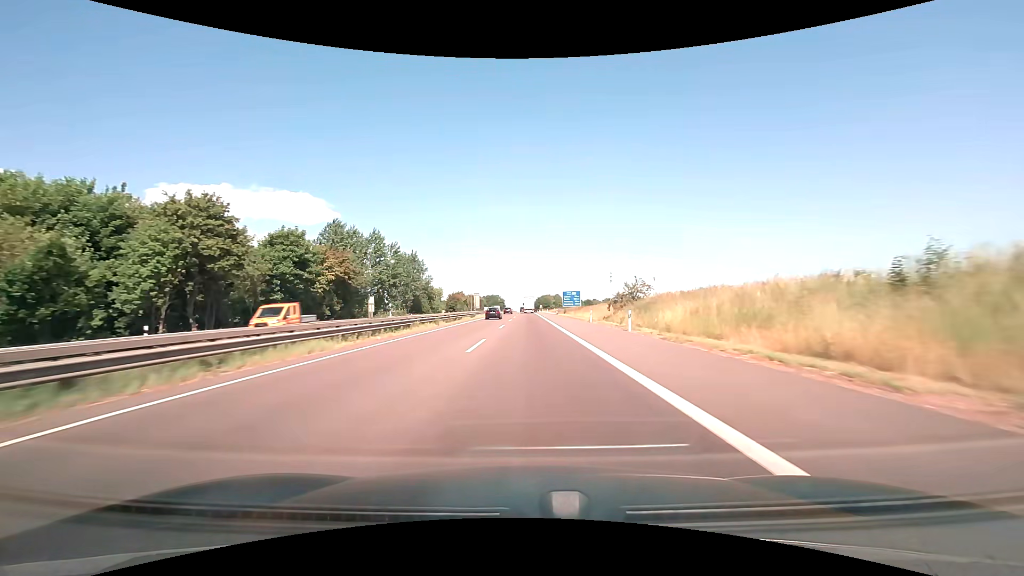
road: motorway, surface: asphalt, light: Day
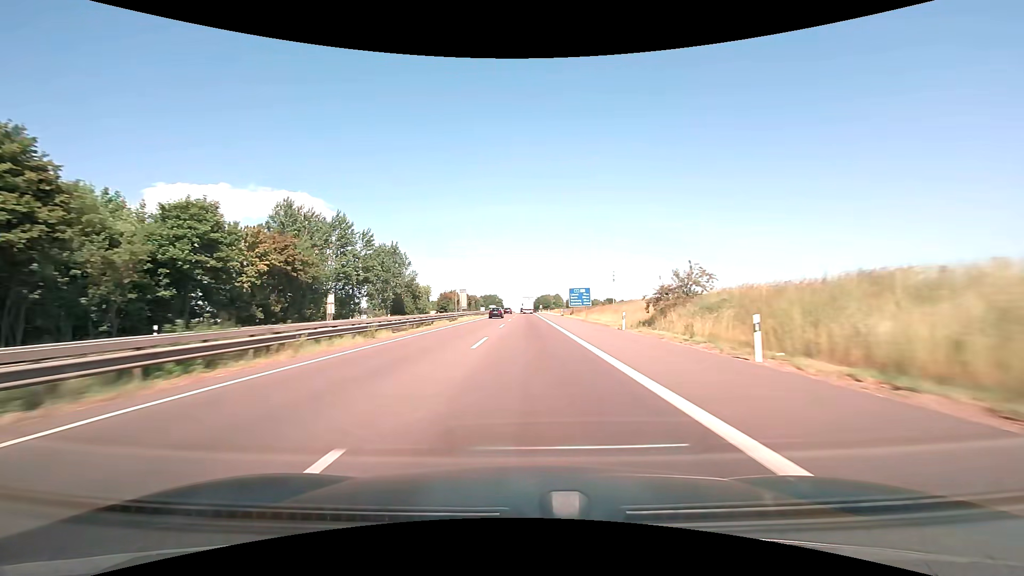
(0.0, +16.4) m; 0°
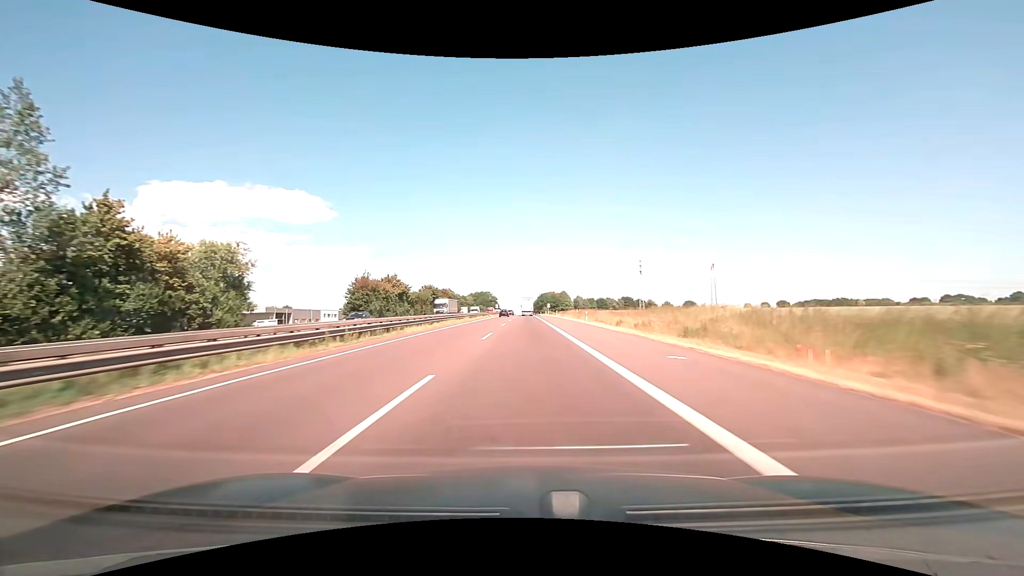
(+0.2, +84.2) m; 0°
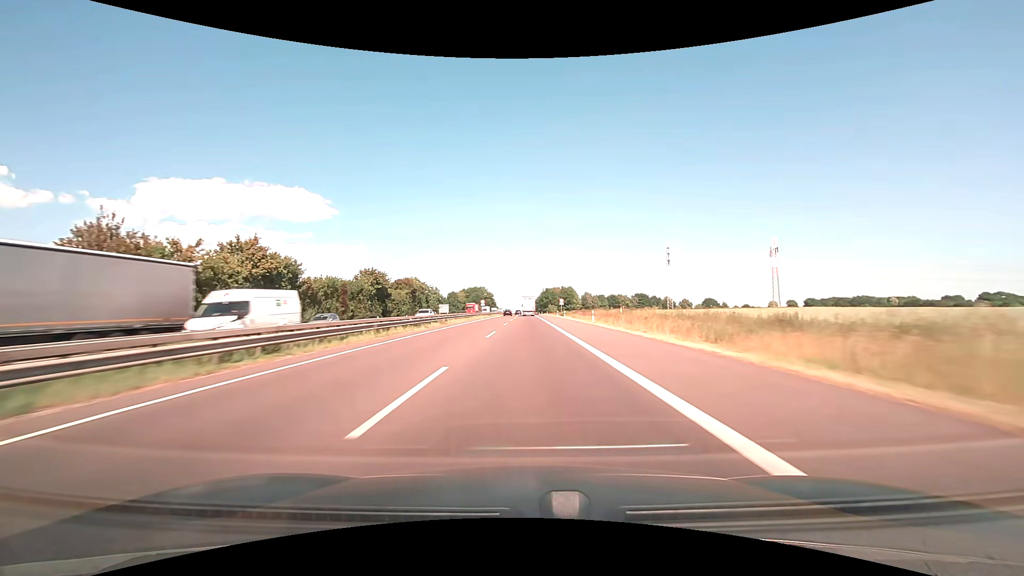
(-0.1, +52.4) m; 0°
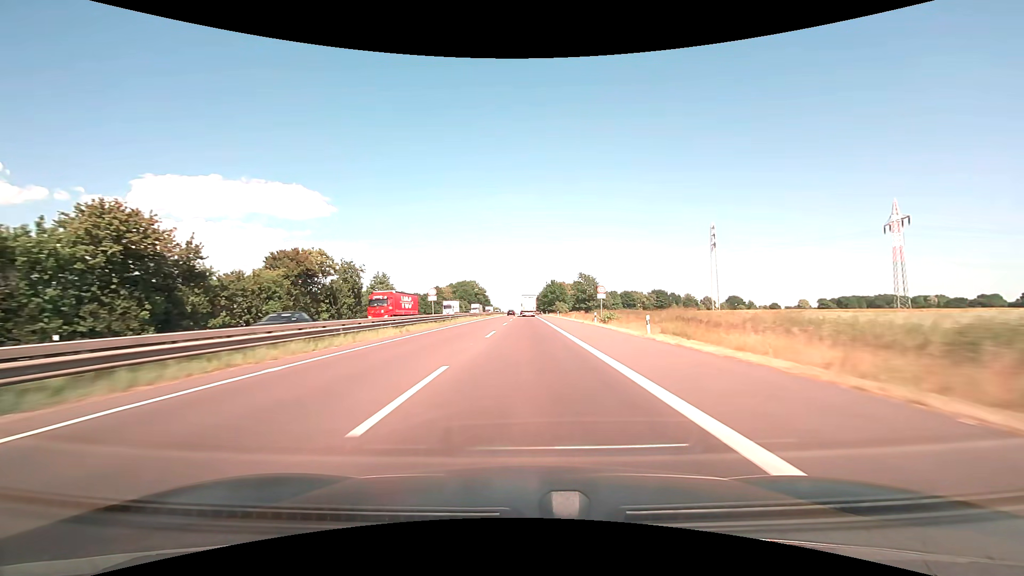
(+0.1, +53.8) m; 0°
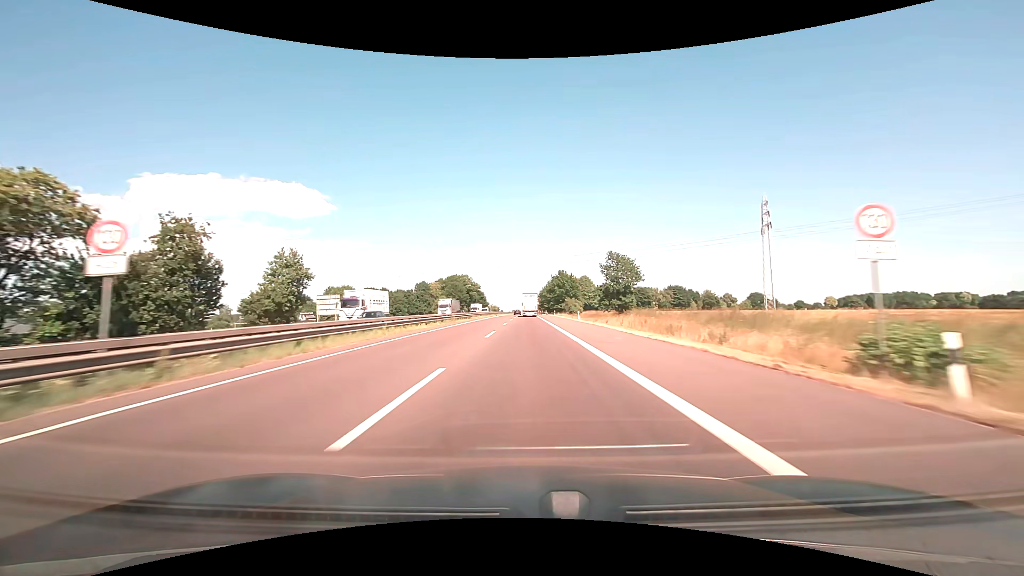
(0.0, +36.6) m; 0°
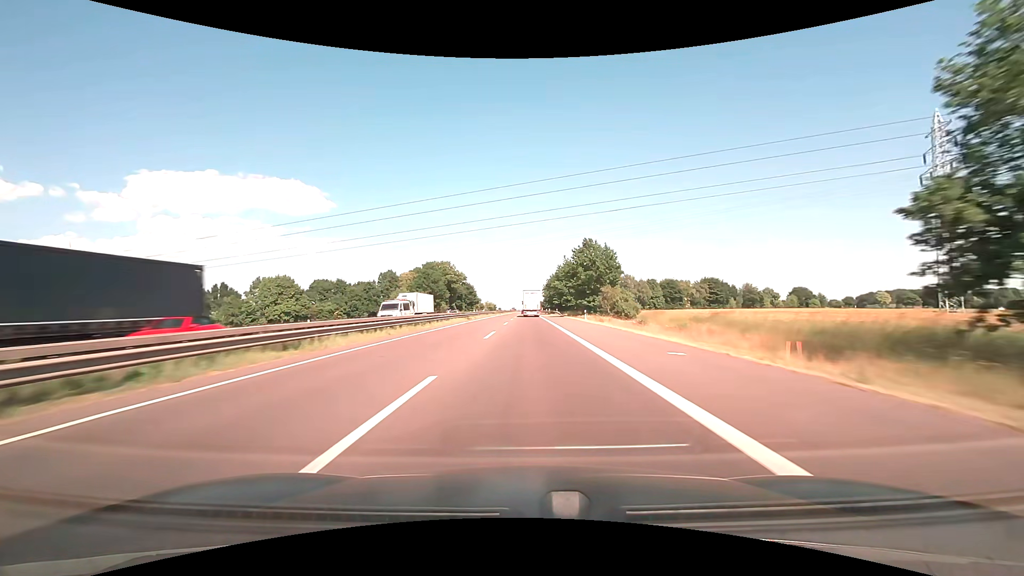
(-0.1, +55.4) m; 0°
